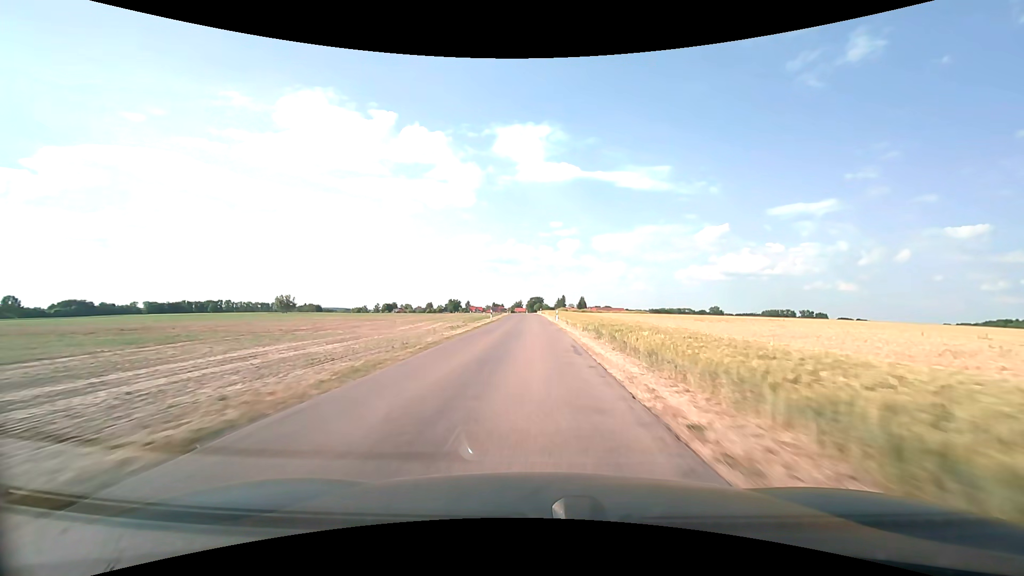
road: unclassified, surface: asphalt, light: Day
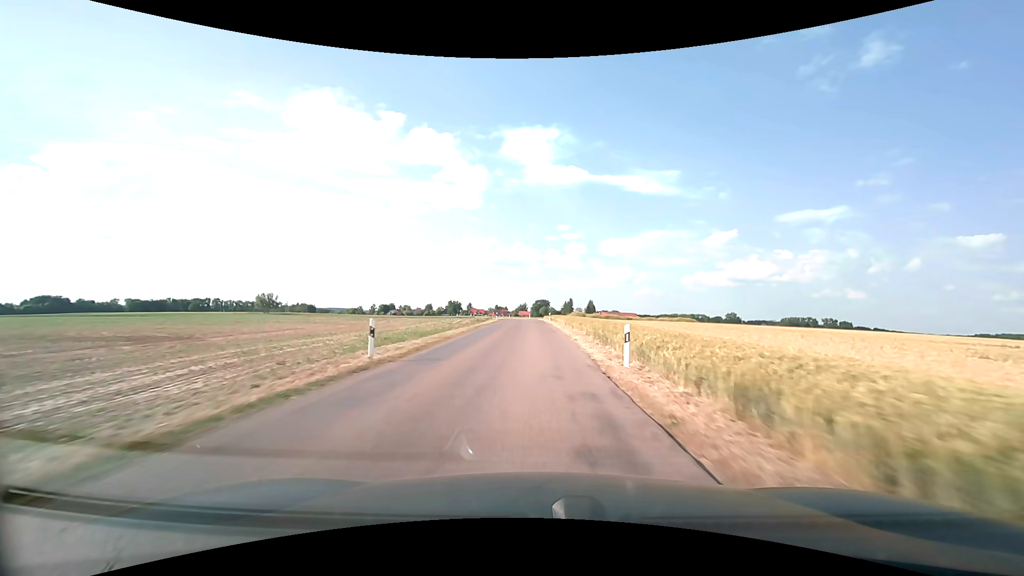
(-0.1, +37.6) m; -1°
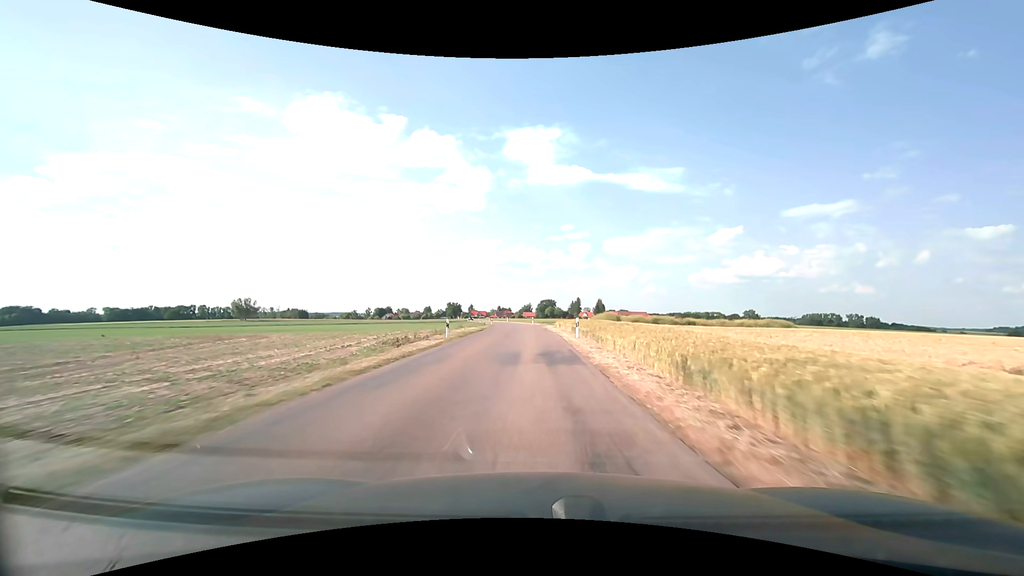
(-0.1, +37.2) m; -1°
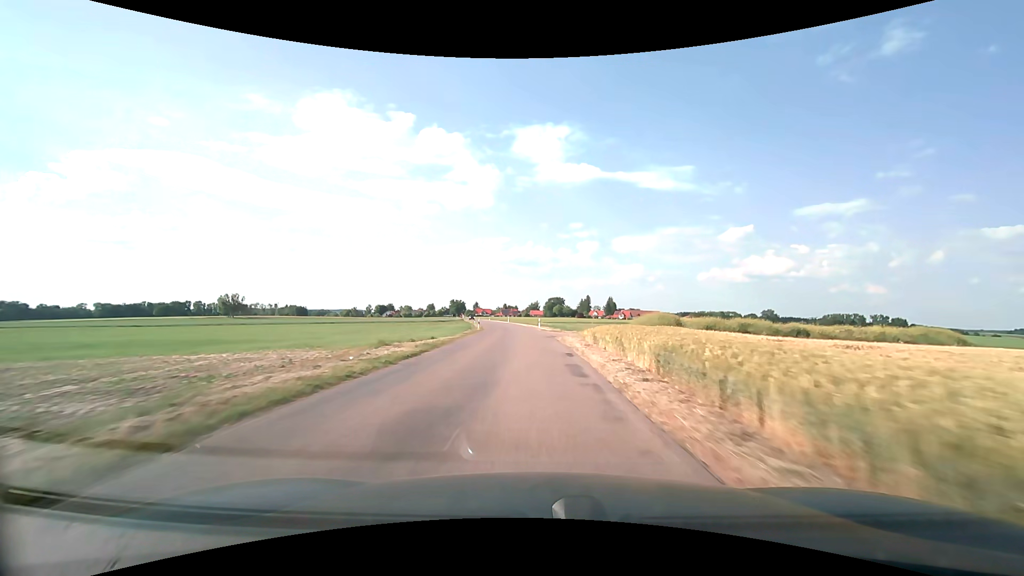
(-0.1, +24.6) m; -1°
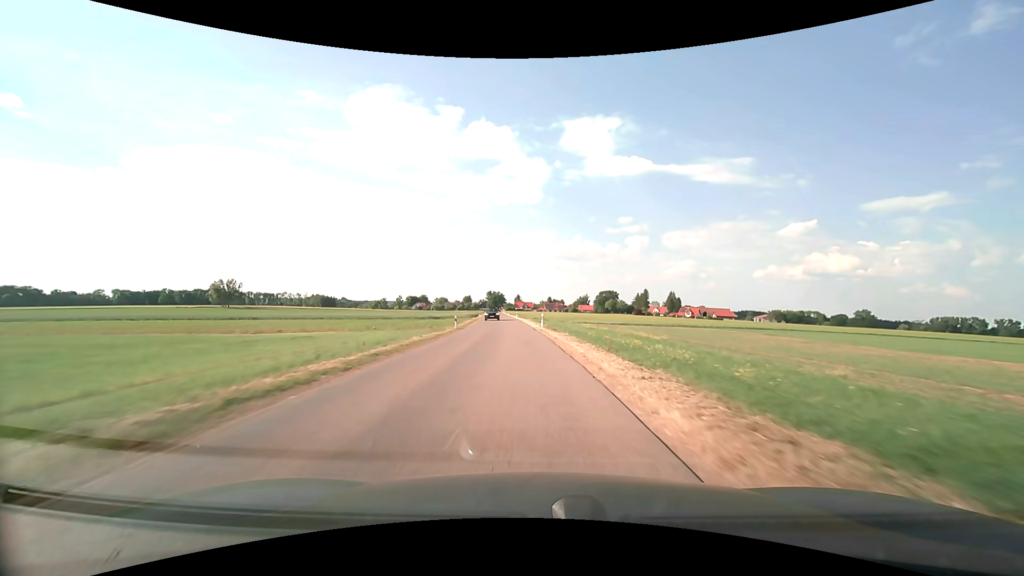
(-2.4, +61.6) m; -5°
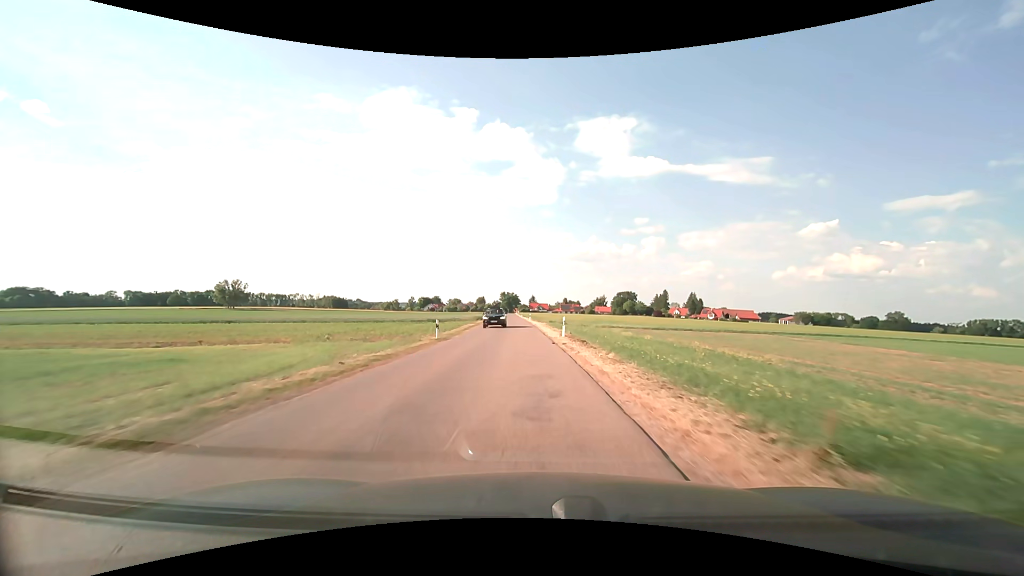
(-0.2, +12.5) m; -2°
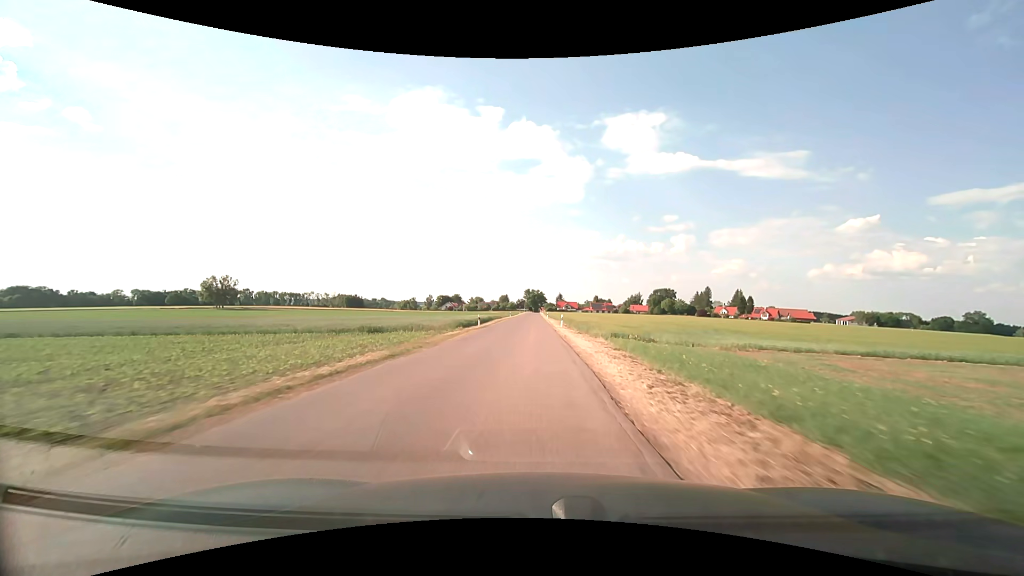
(-0.9, +36.6) m; -3°
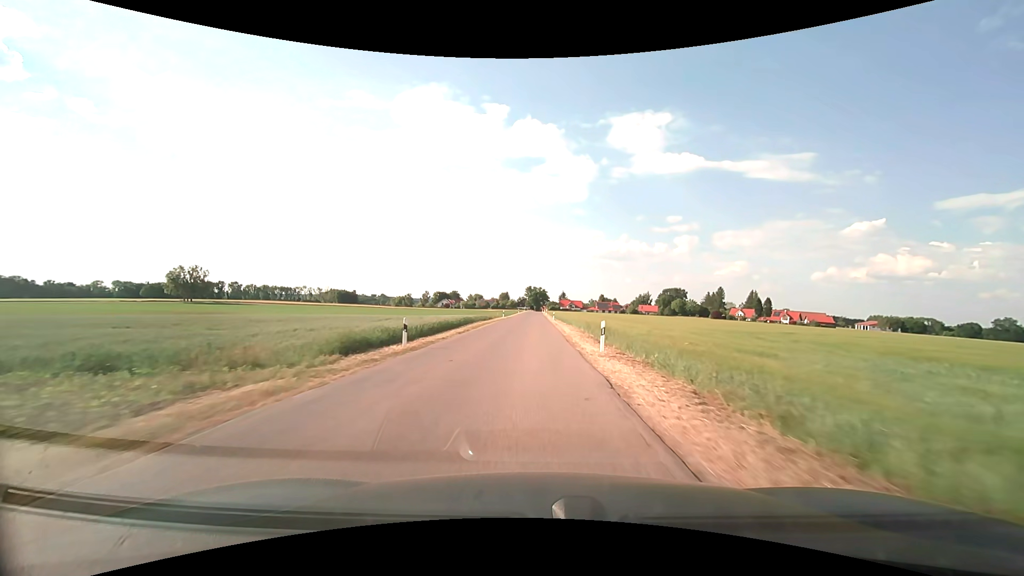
(-0.3, +23.4) m; -1°
(0, +10) (0, +20) (0, +30) (0, +40) (0, +50) (0, +60) (0, +70) (0, +80) (0, +90) (0, +100) m
